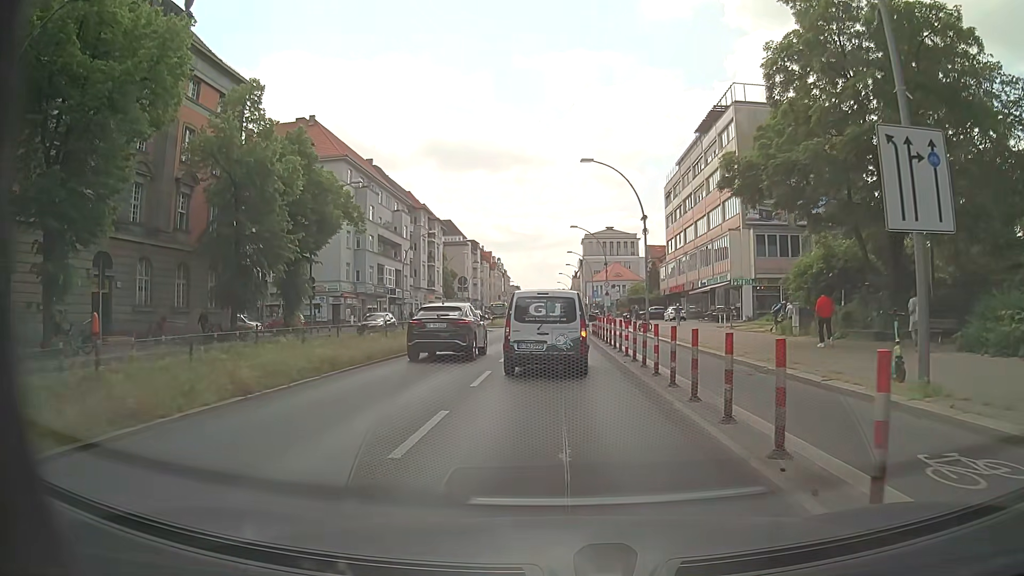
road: primary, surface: asphalt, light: Day
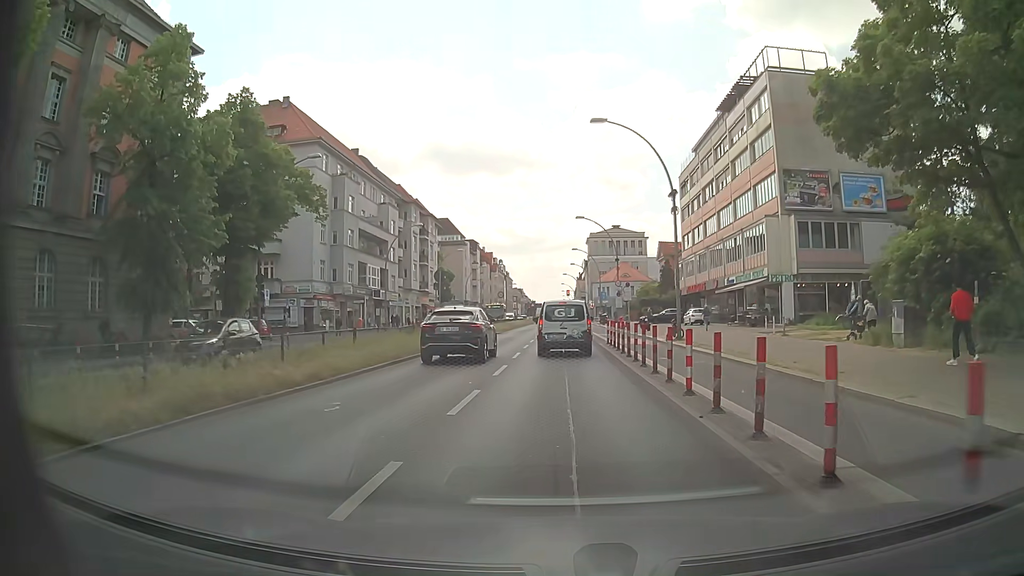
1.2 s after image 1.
(0.0, +9.1) m; 0°
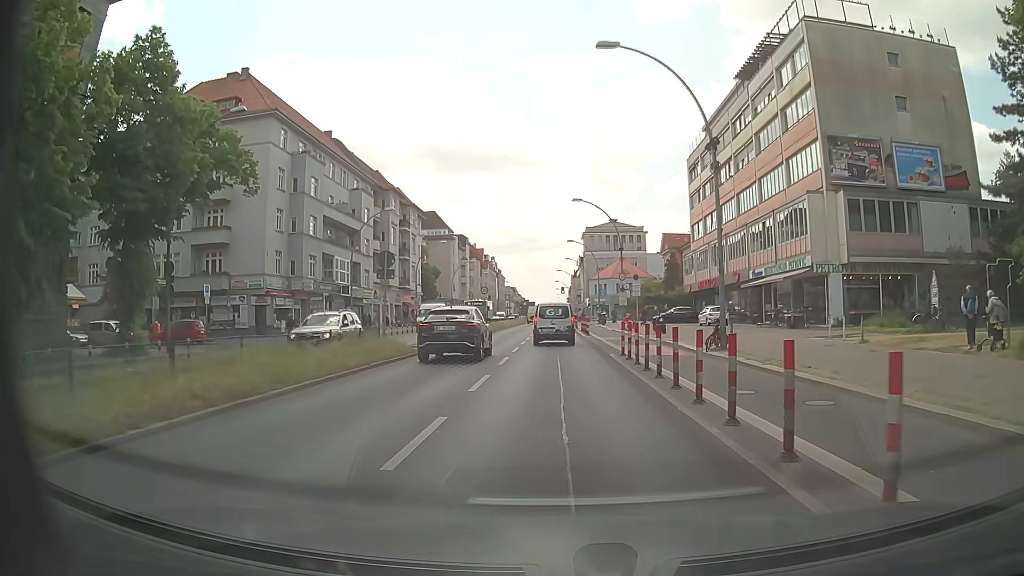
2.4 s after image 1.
(0.0, +9.2) m; 0°
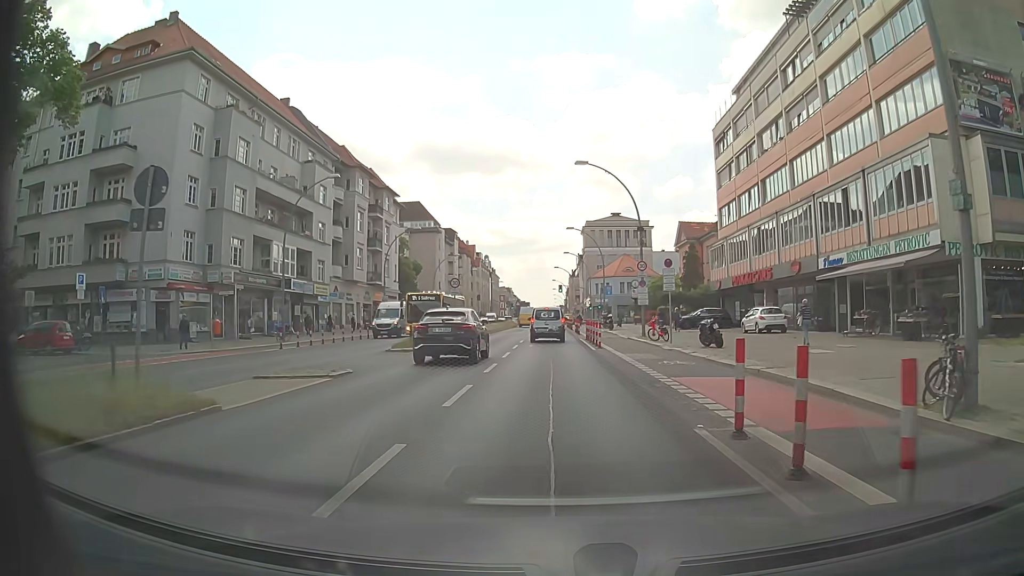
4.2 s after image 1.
(+0.1, +13.9) m; 0°
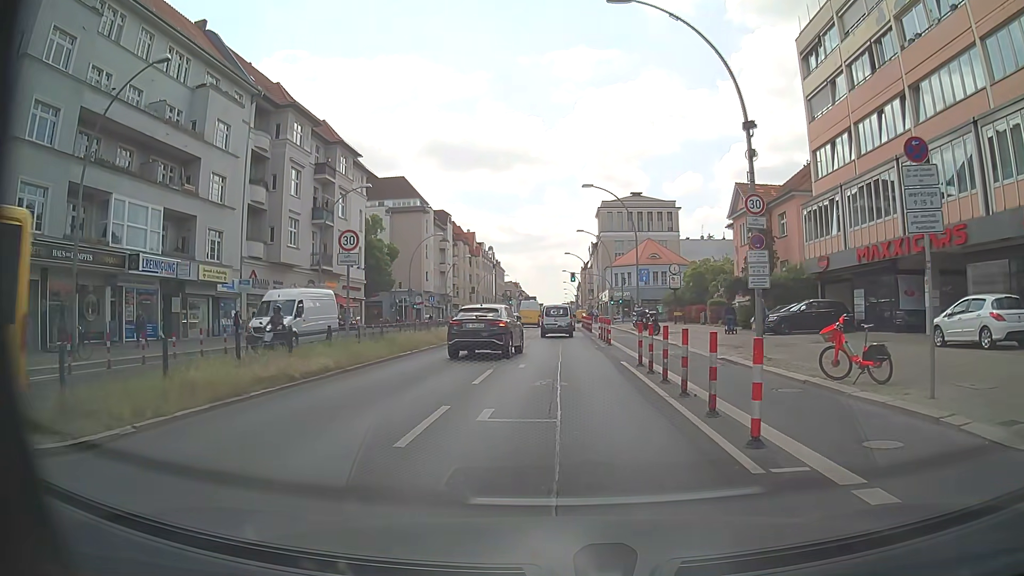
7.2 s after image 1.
(+0.1, +21.2) m; 0°
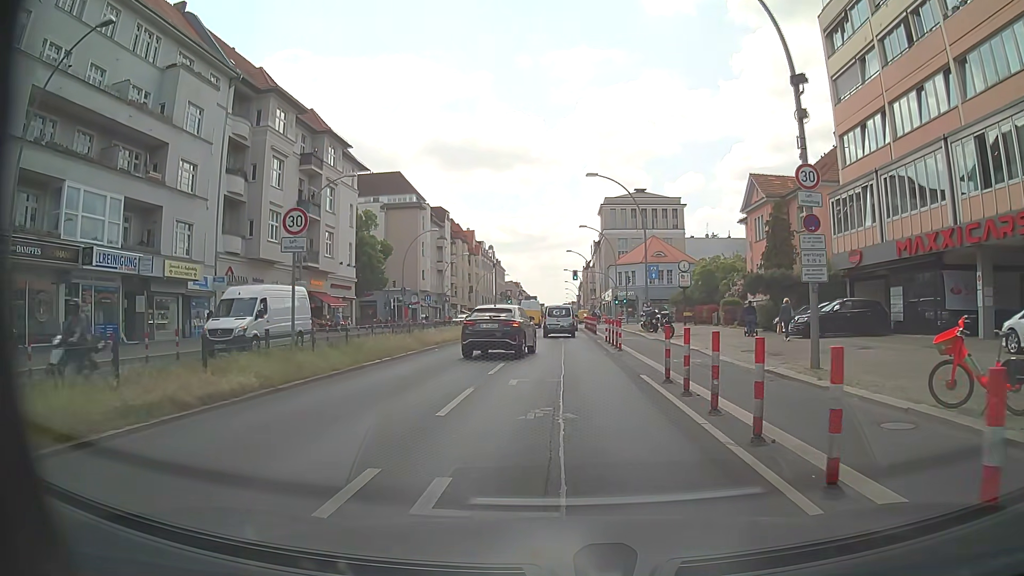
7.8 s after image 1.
(0.0, +3.9) m; +1°
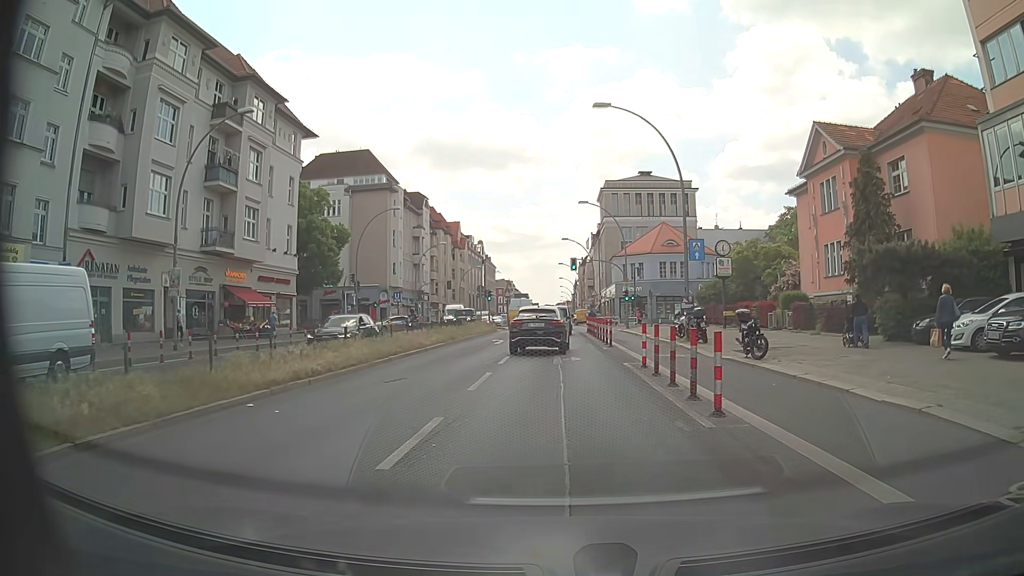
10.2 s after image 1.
(-0.1, +14.9) m; 0°
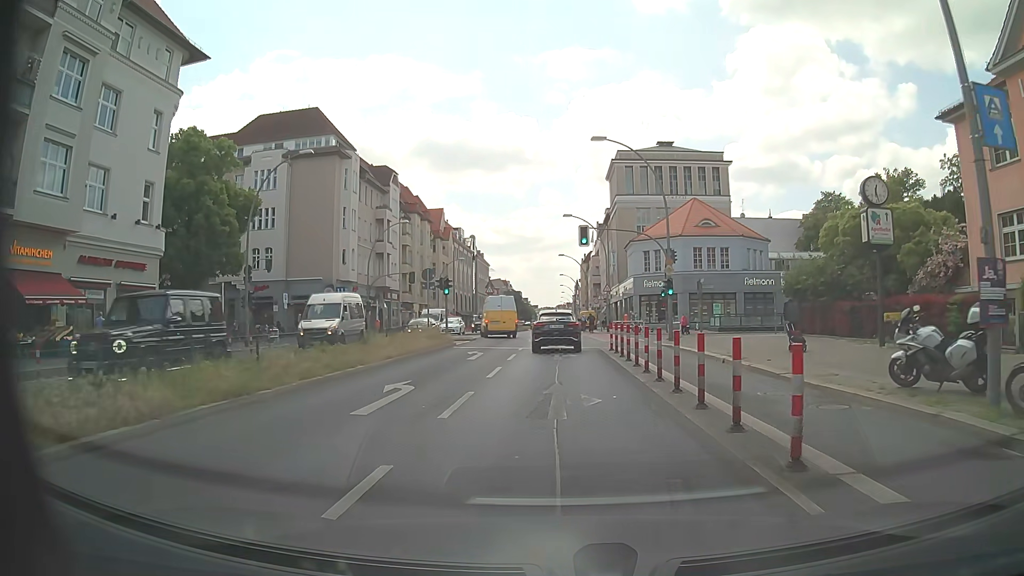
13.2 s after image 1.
(0.0, +21.2) m; 0°
(0, +10) (0, +20) (0, +30) (0, +40) (0, +50) (-1, +60) (-1, +70) (-2, +80) (-2, +90) (-2, +100) m
